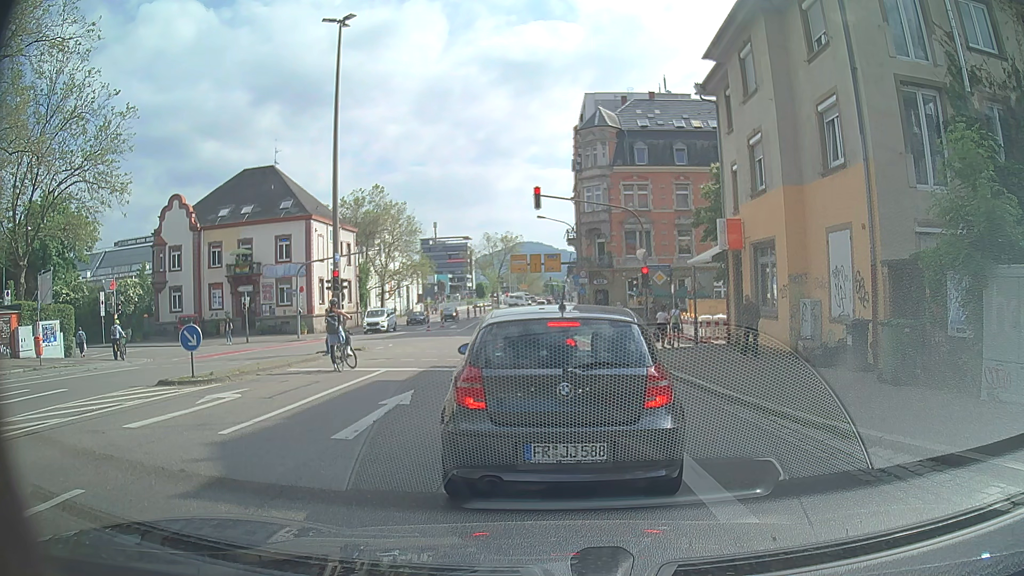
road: secondary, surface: asphalt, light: Day
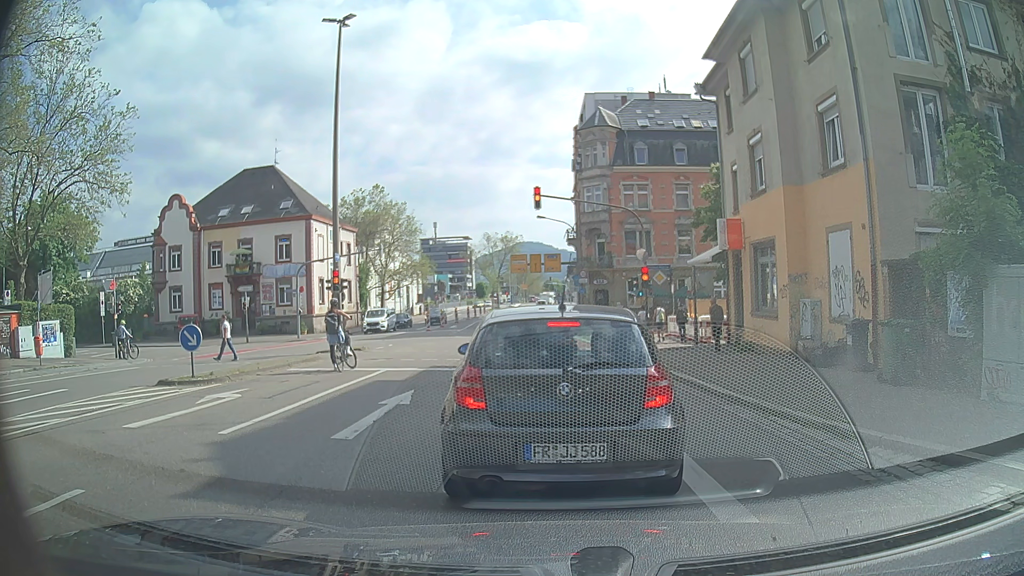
(0.0, 0.0) m; 0°
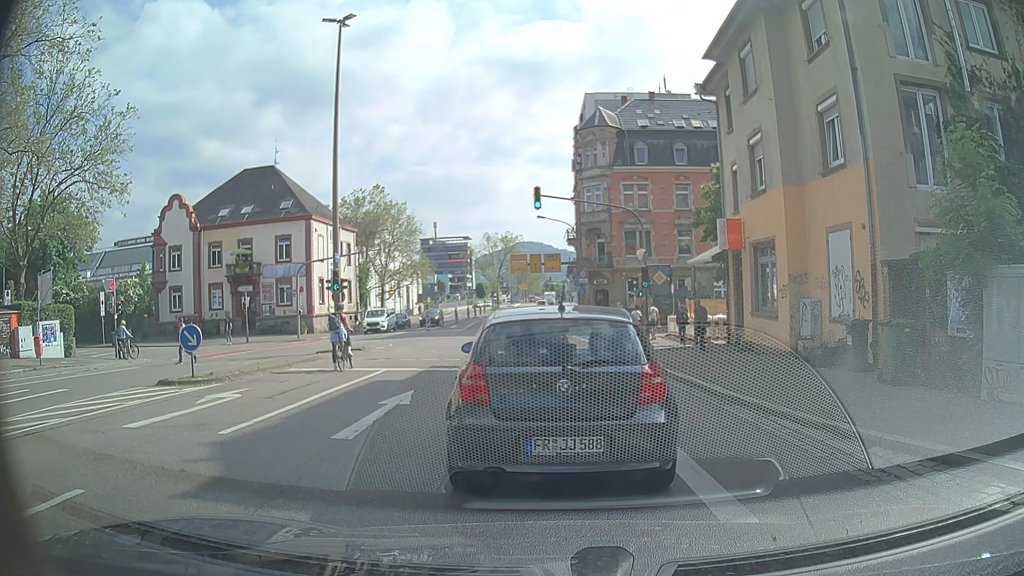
(0.0, 0.0) m; 0°
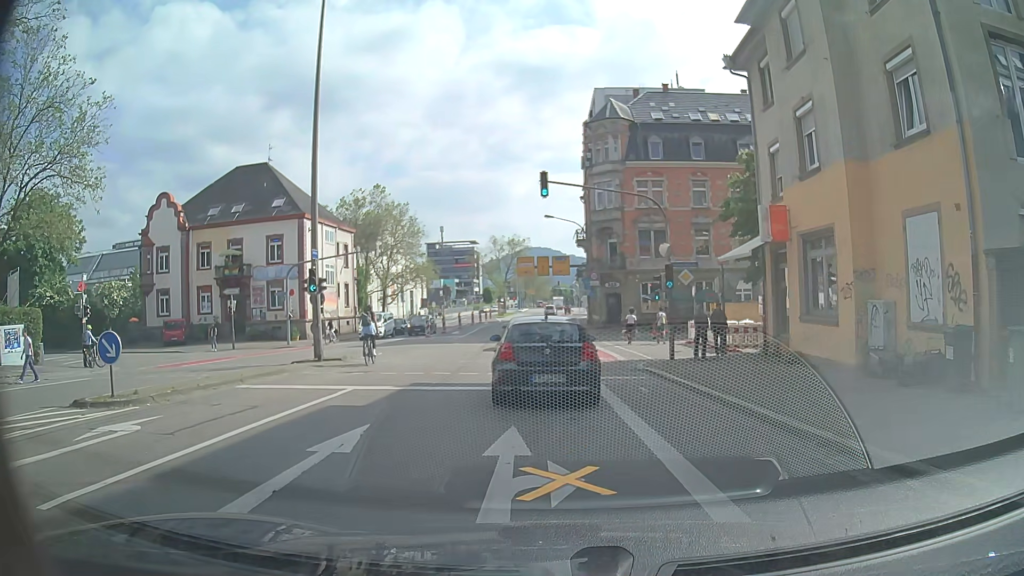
(+0.2, +3.9) m; +2°
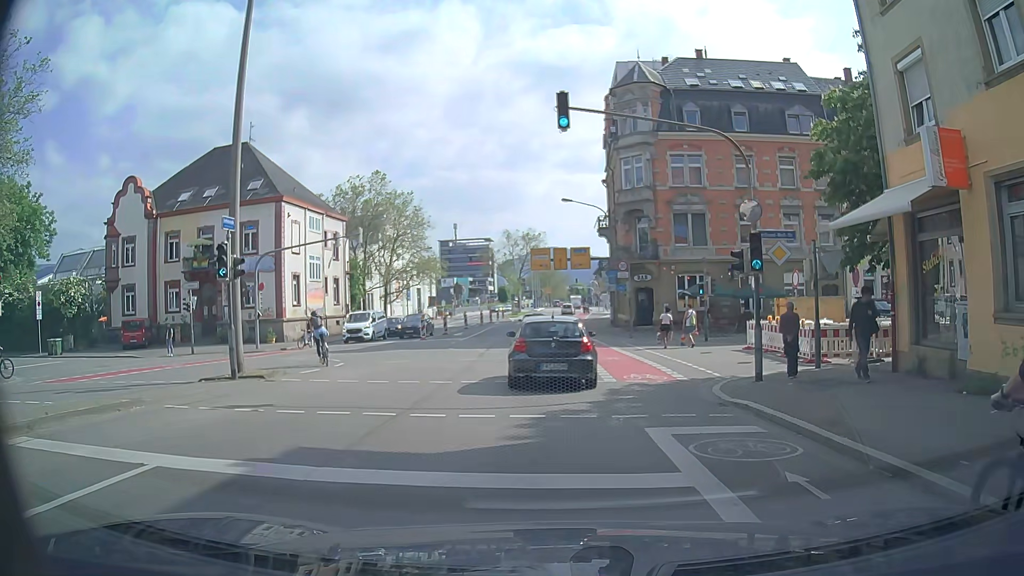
(+0.1, +8.1) m; +1°
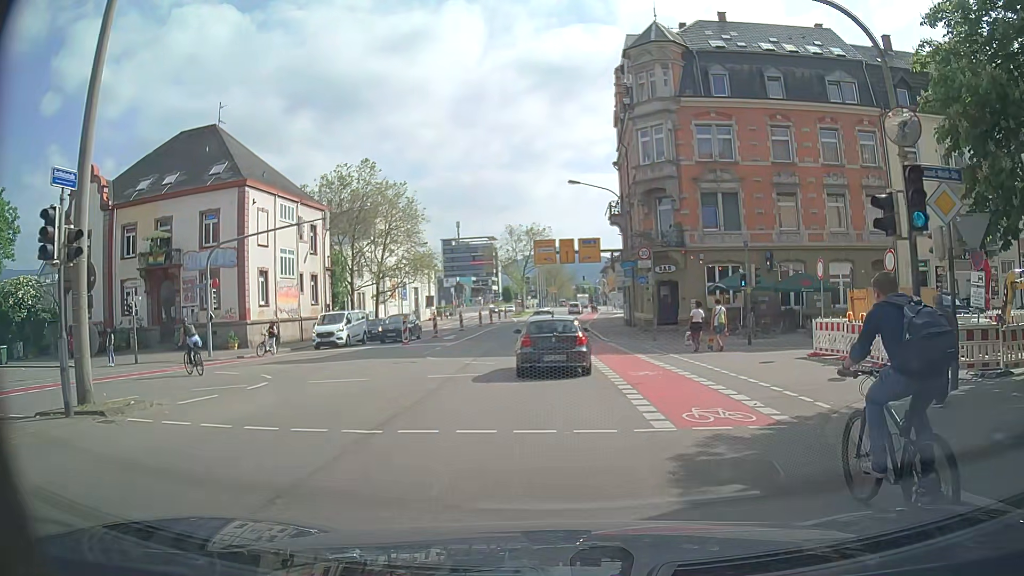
(-0.1, +6.7) m; -1°
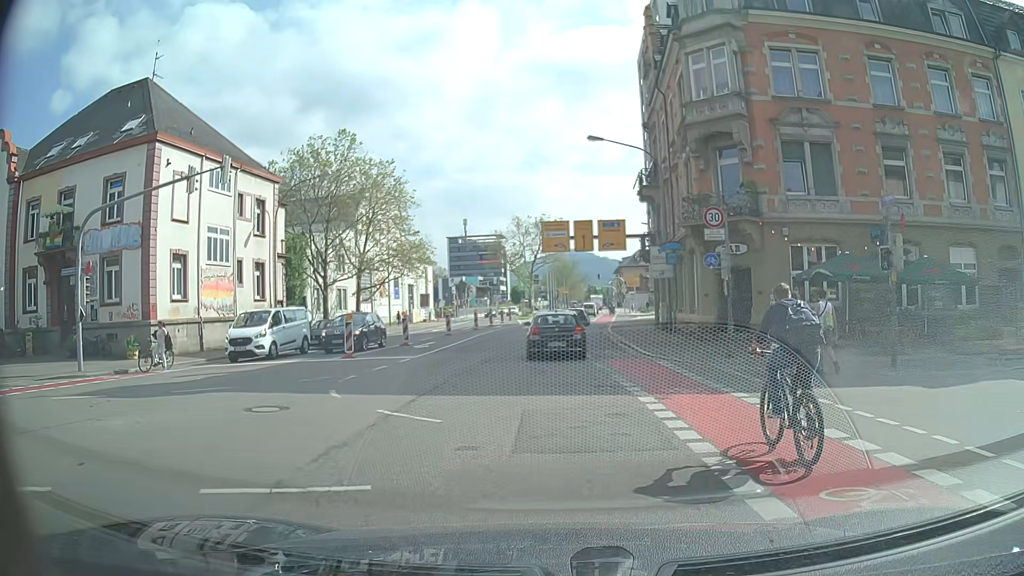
(0.0, +11.5) m; 0°
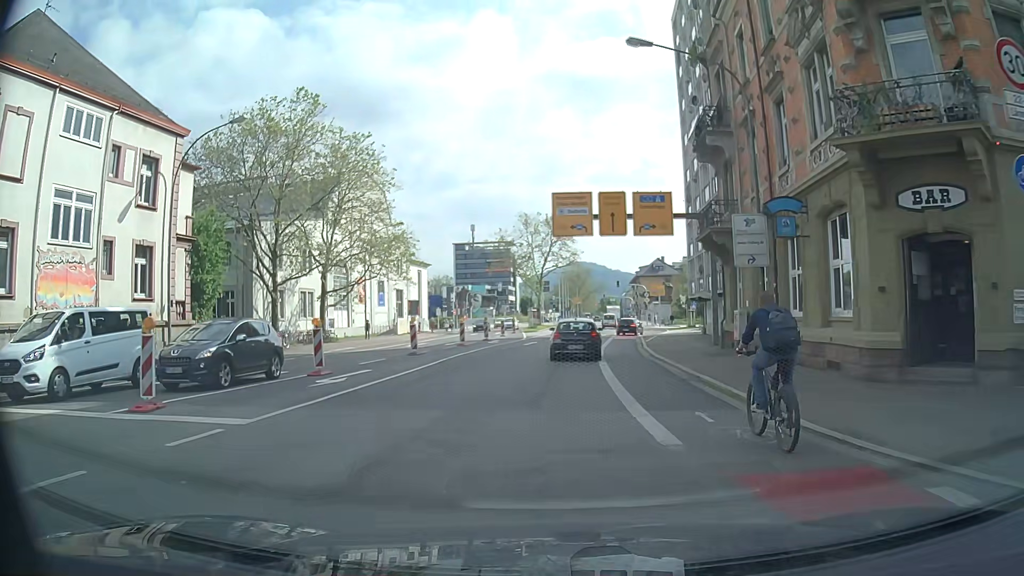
(-0.2, +13.3) m; -2°
(0, +10) (0, +20) (+1, +30) (+2, +40) (+3, +50) (+4, +60) (+6, +70) (+7, +80) (+8, +90) (+9, +99) m
